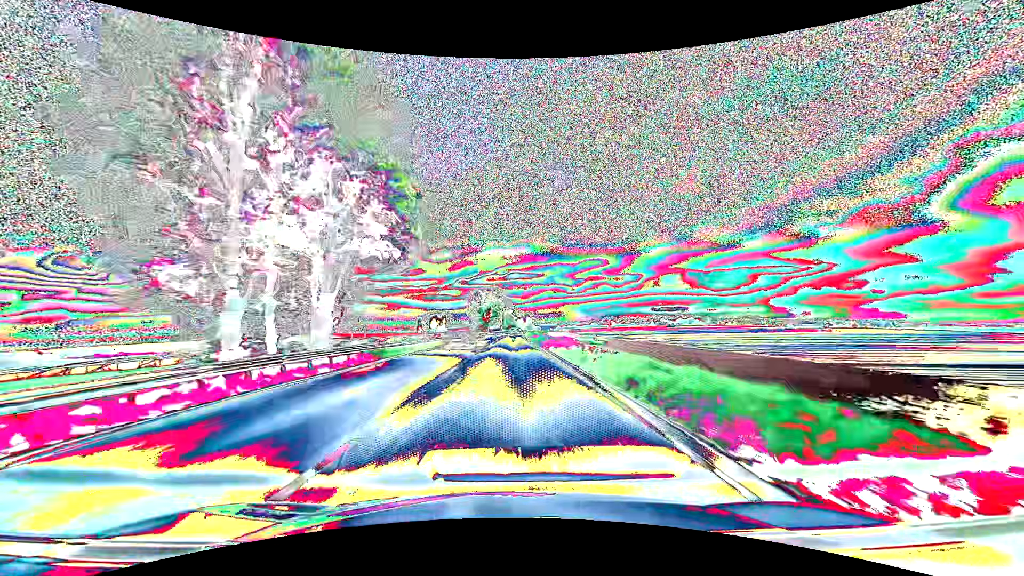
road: primary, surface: asphalt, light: Day
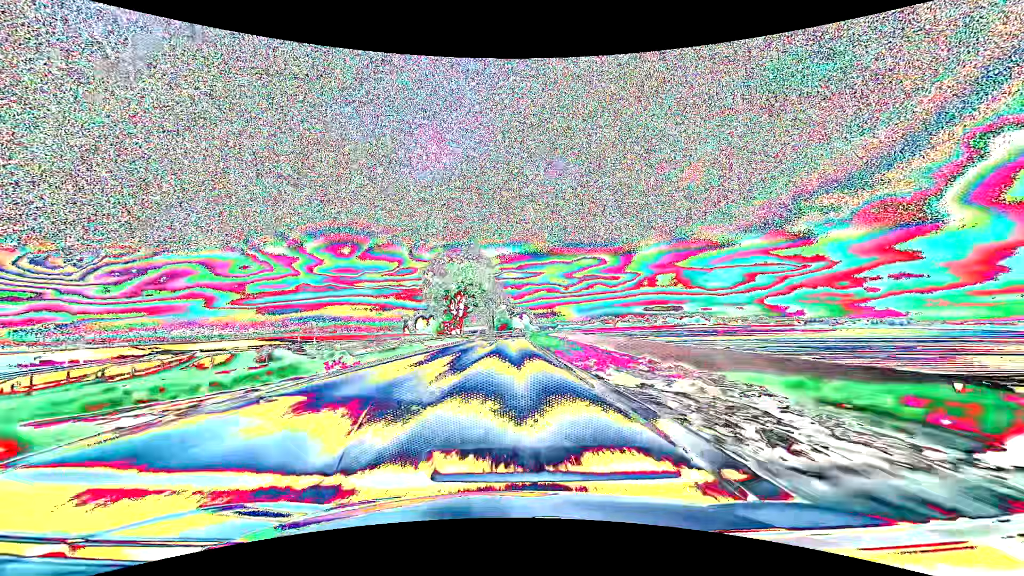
(+0.3, +63.3) m; +1°
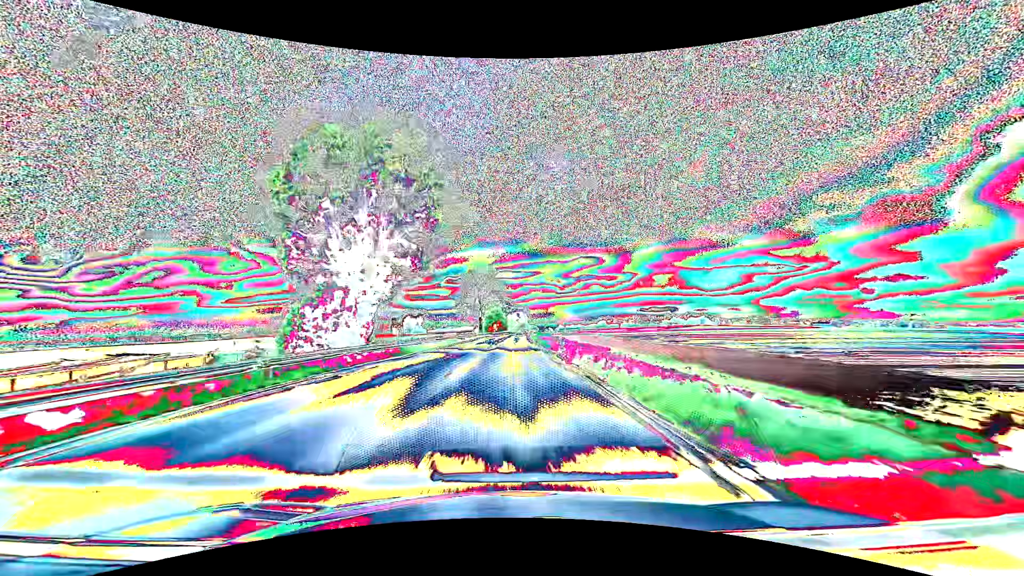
(+0.3, +47.5) m; +1°
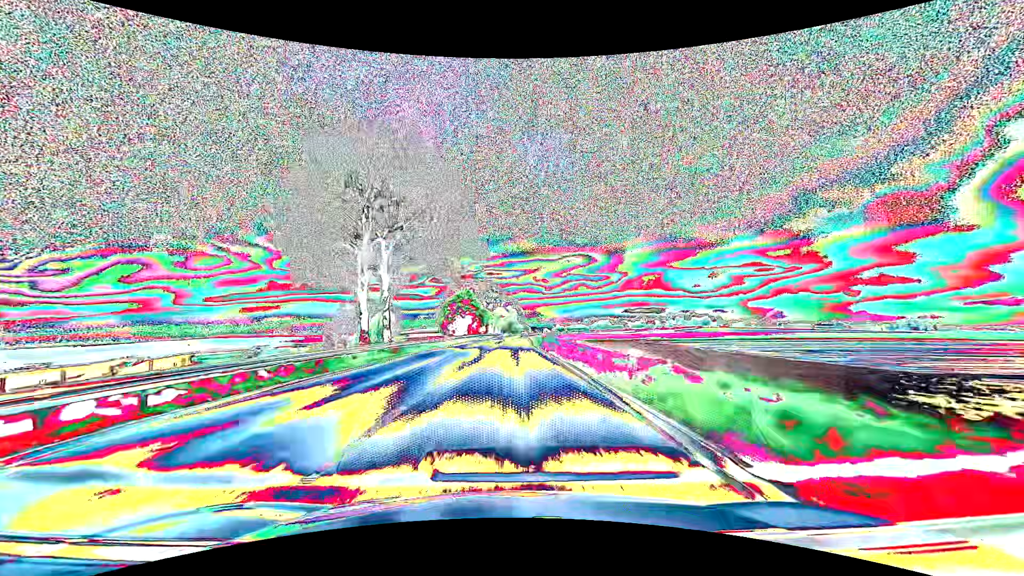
(+1.2, +79.3) m; +2°
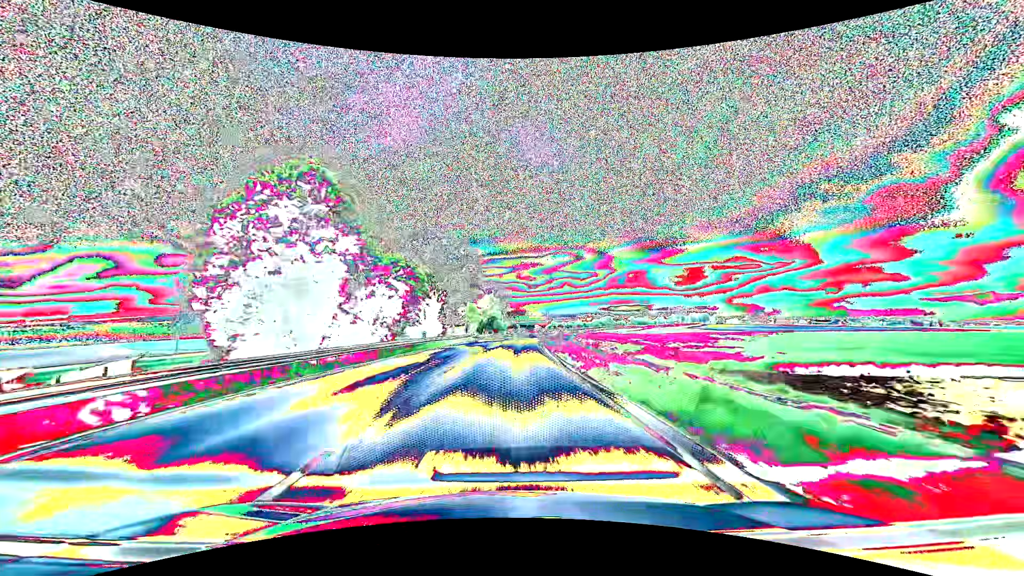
(+0.8, +63.3) m; +2°
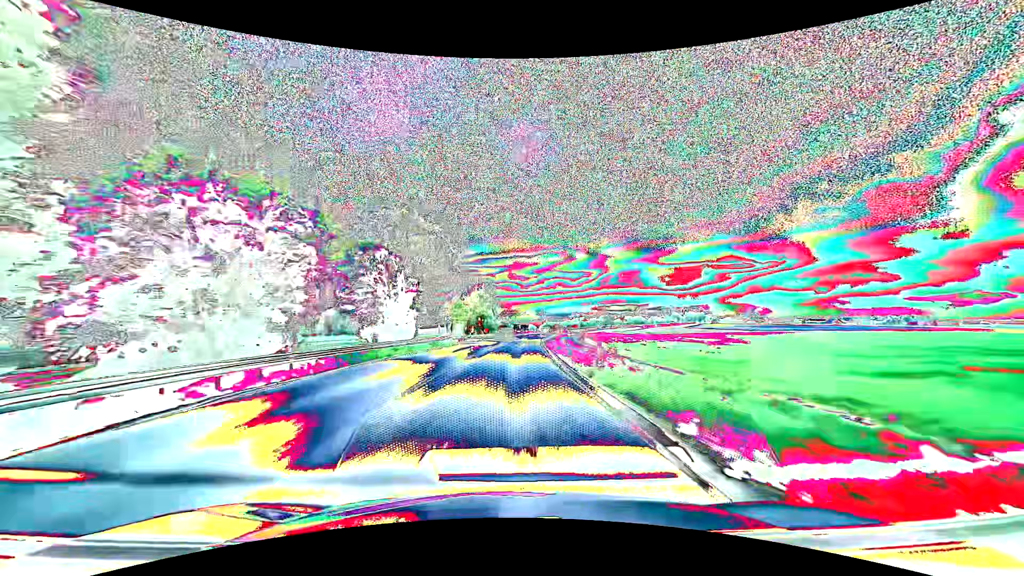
(+0.1, +15.9) m; +1°
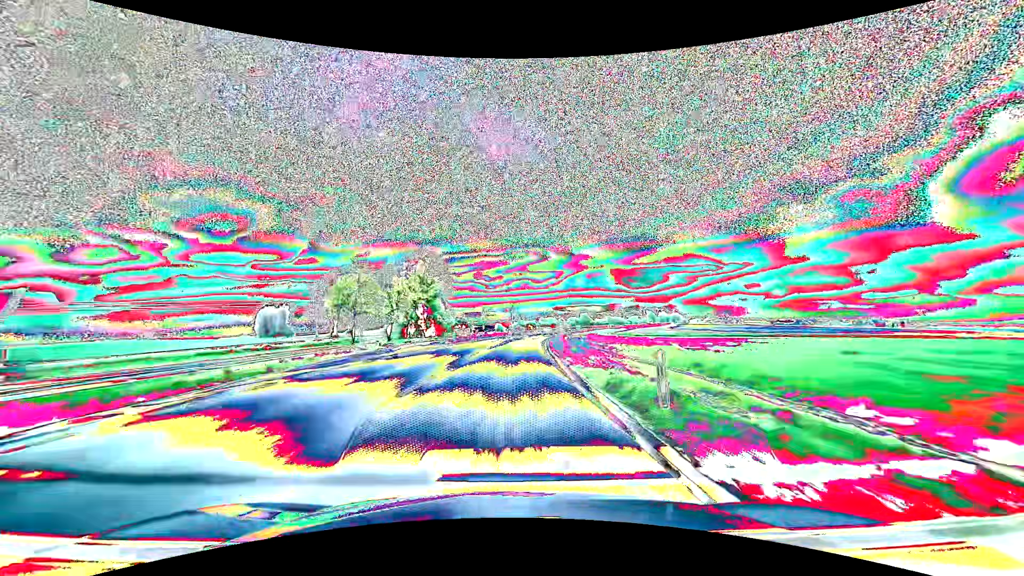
(+1.4, +47.6) m; +4°
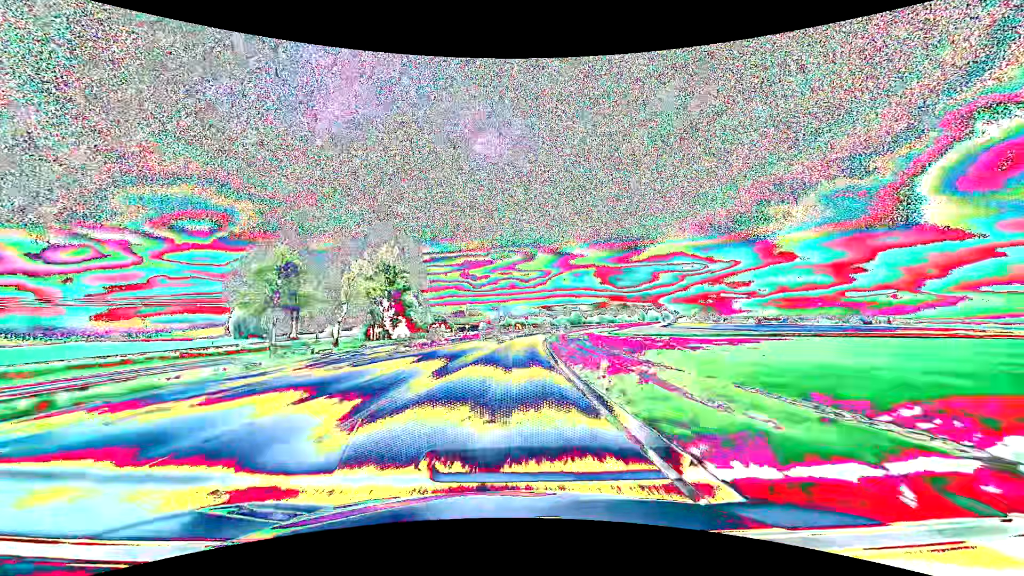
(+0.2, +15.9) m; +1°
